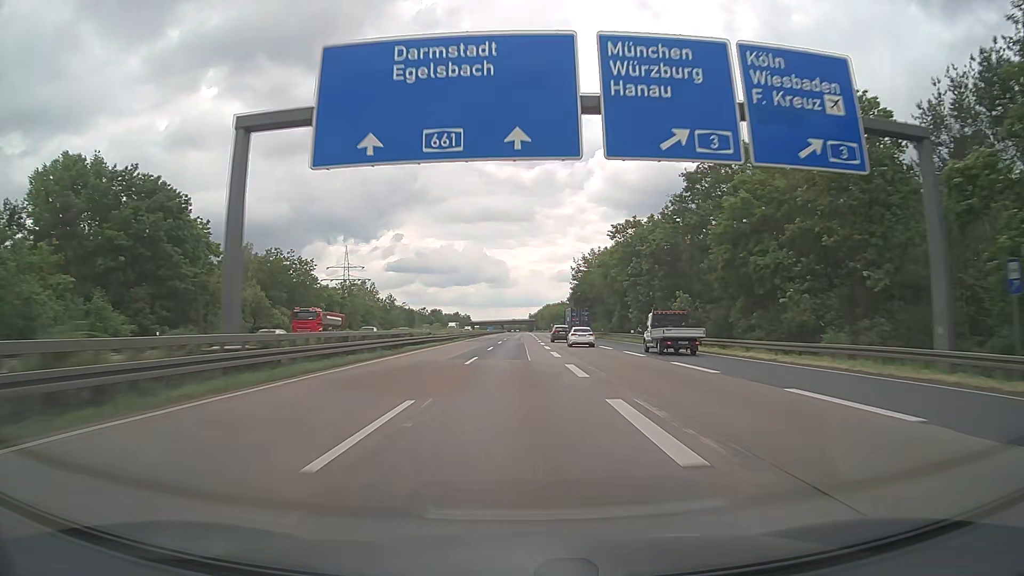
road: motorway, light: Day
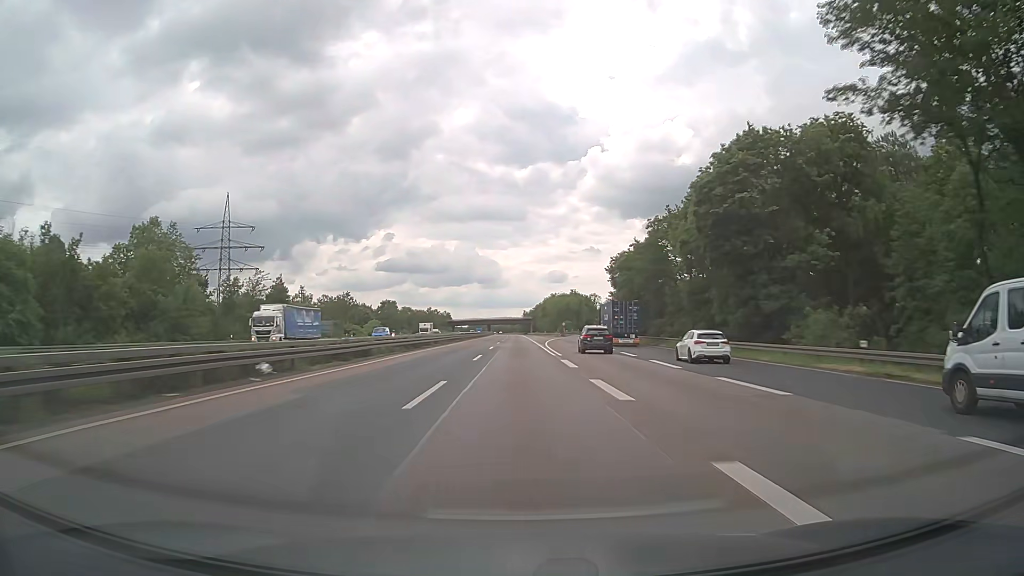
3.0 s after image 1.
(+0.5, +103.3) m; +1°
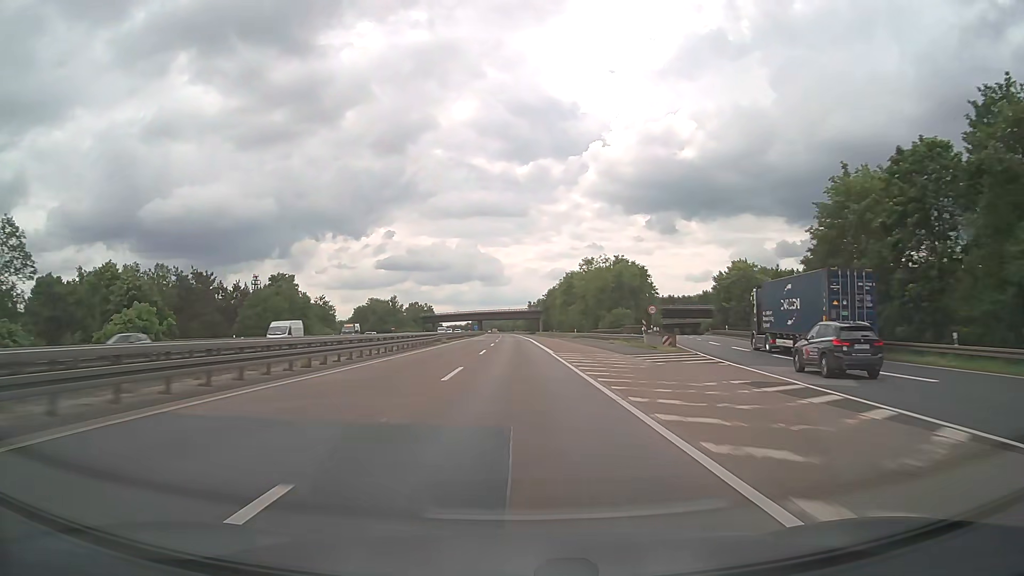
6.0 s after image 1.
(-0.3, +103.2) m; 0°
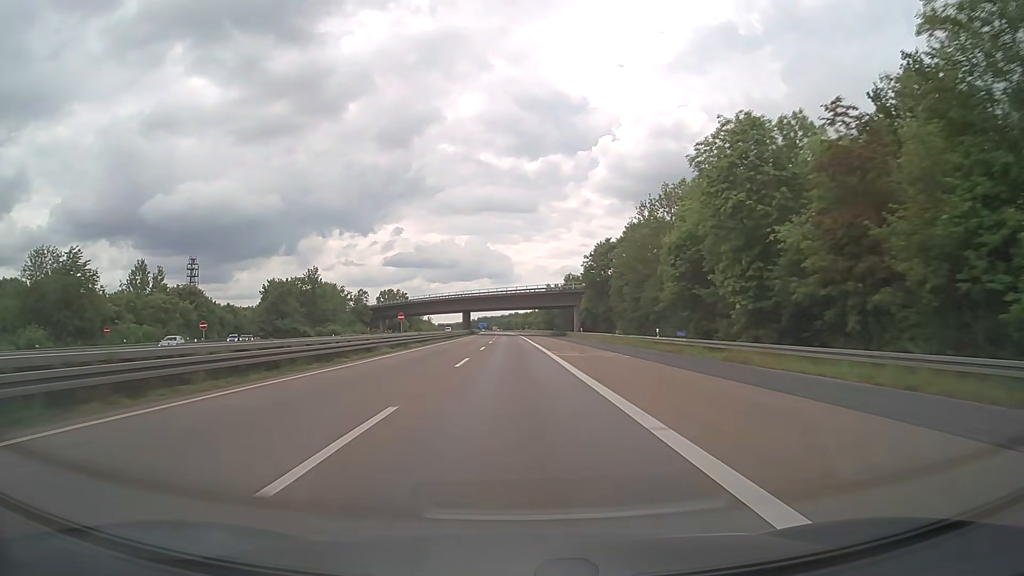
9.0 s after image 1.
(-0.9, +103.2) m; -1°
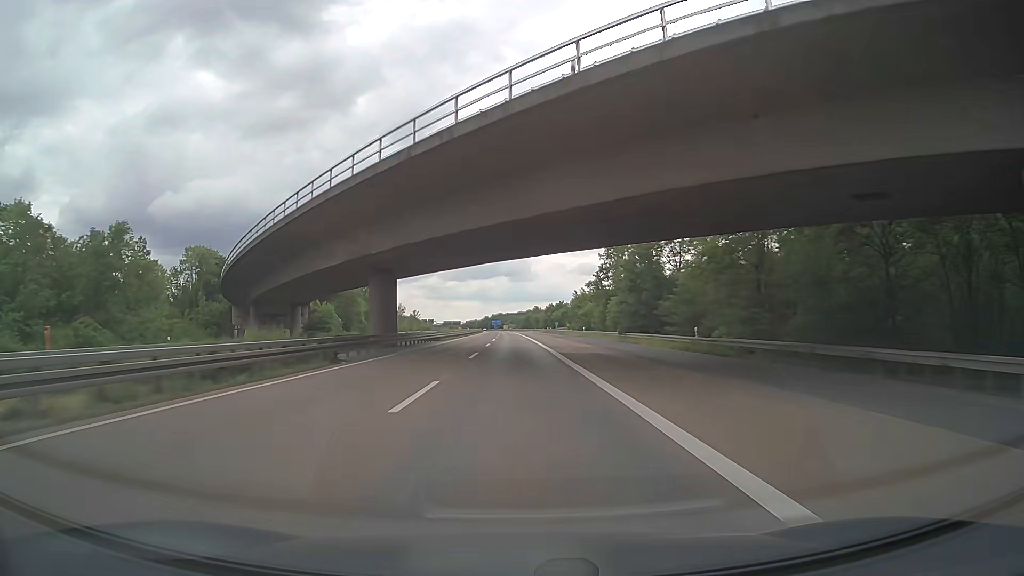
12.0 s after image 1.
(-1.5, +103.3) m; -2°
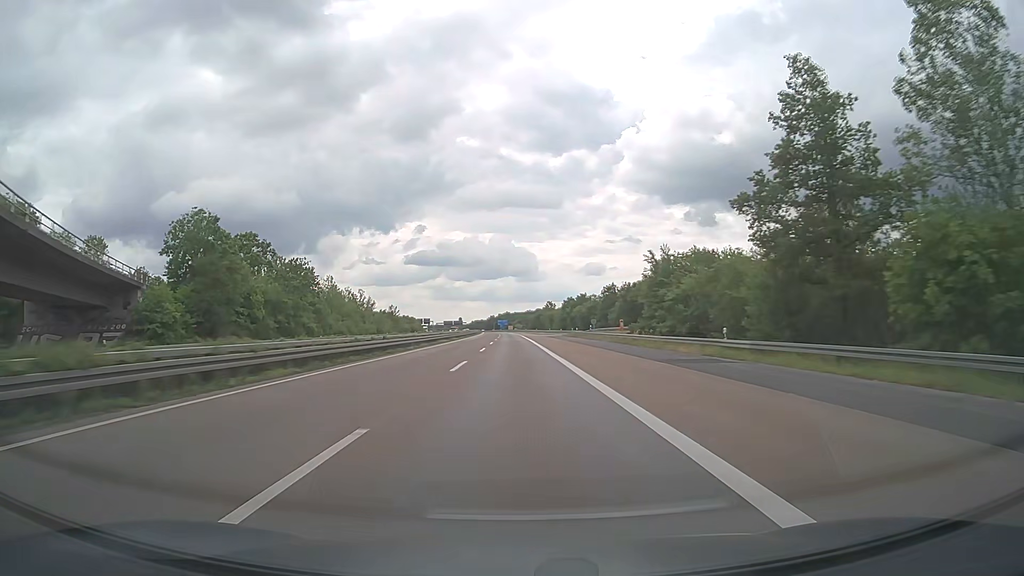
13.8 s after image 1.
(-0.5, +61.9) m; -1°
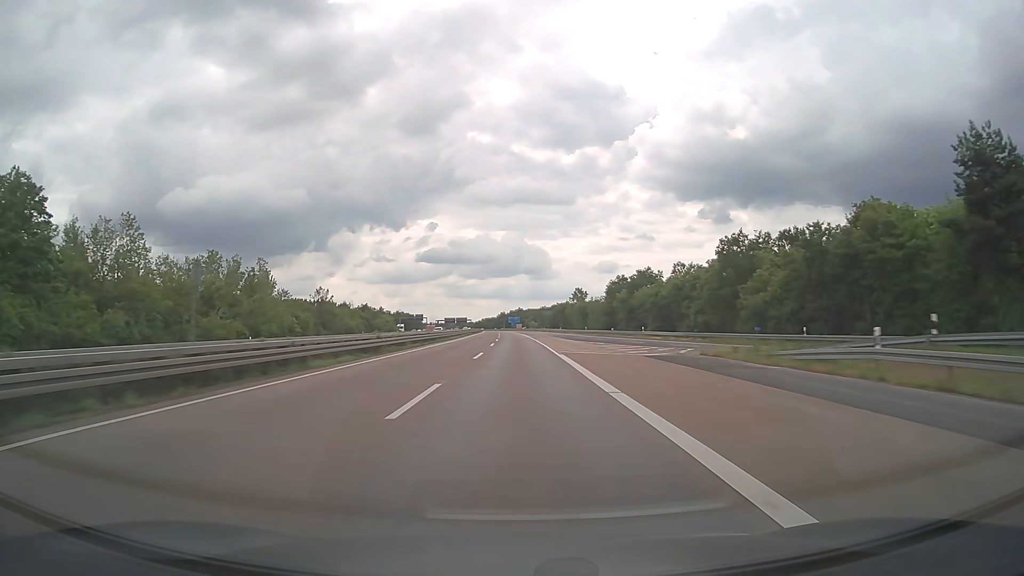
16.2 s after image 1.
(-0.8, +82.6) m; -1°
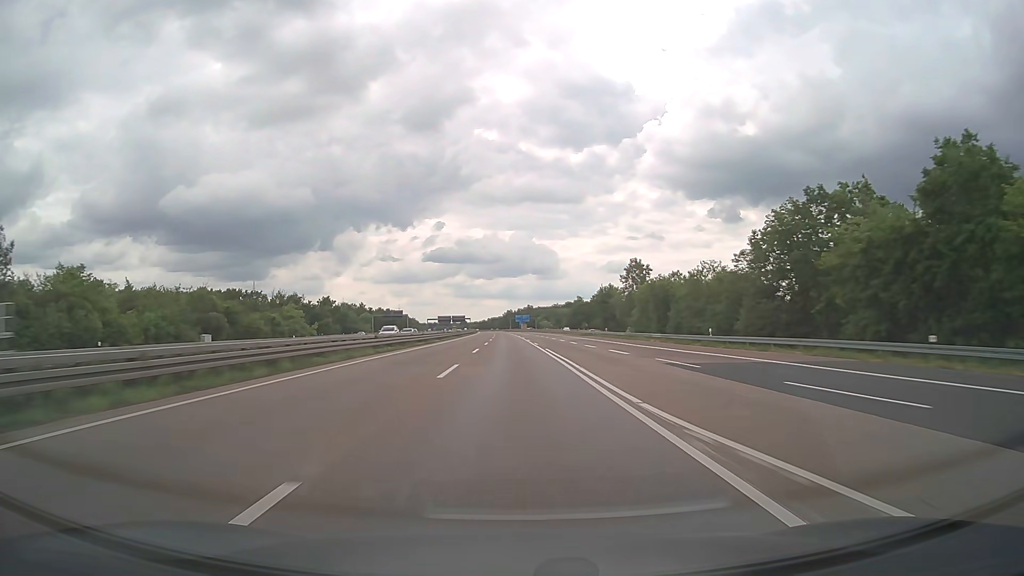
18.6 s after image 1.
(-0.5, +82.6) m; -1°
(0, +10) (0, +20) (0, +30) (0, +40) (0, +50) (-1, +60) (-1, +70) (-1, +80) (-1, +90) (-2, +100) m
